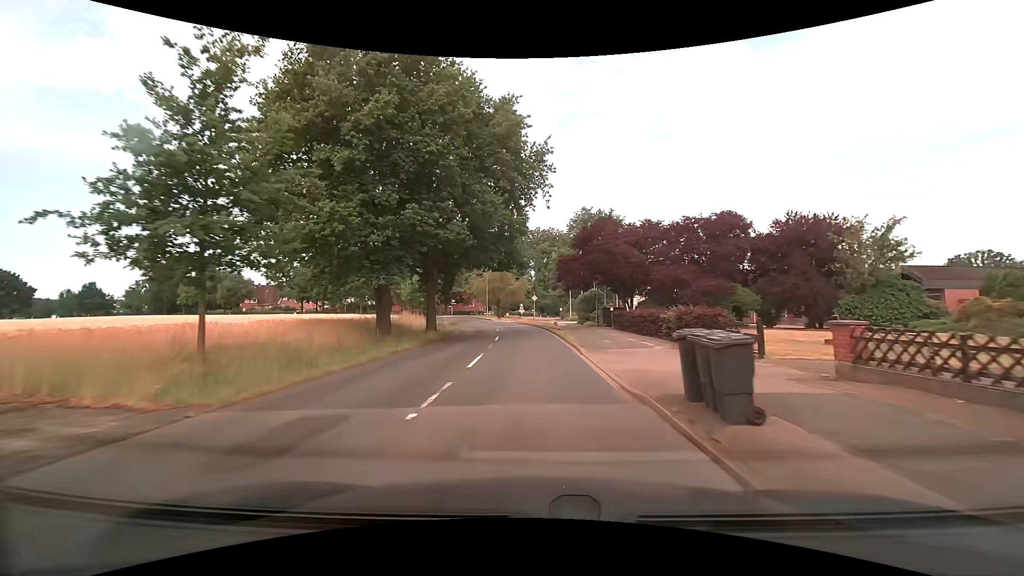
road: secondary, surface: asphalt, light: Day
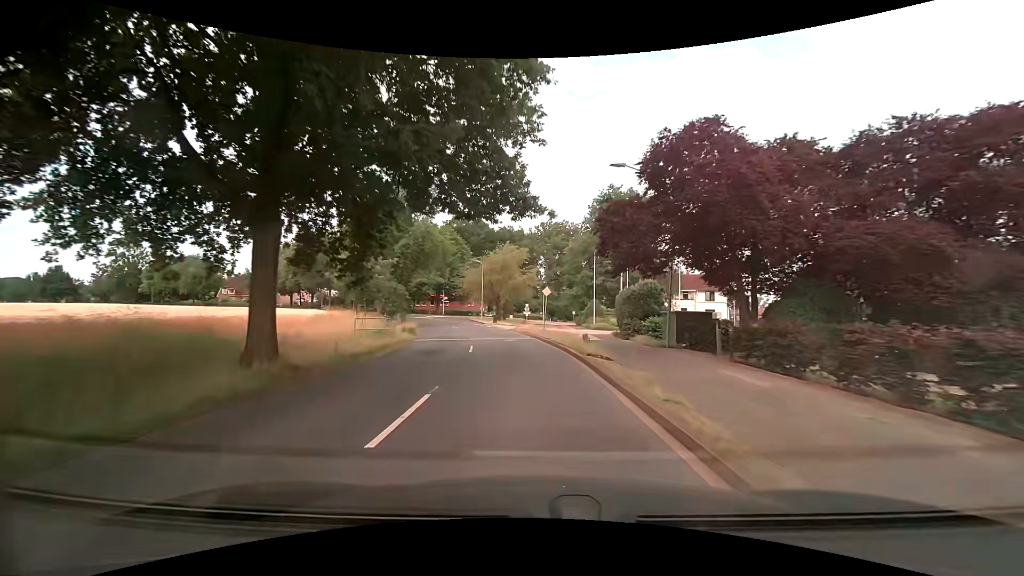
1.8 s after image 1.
(-0.2, +19.8) m; -1°
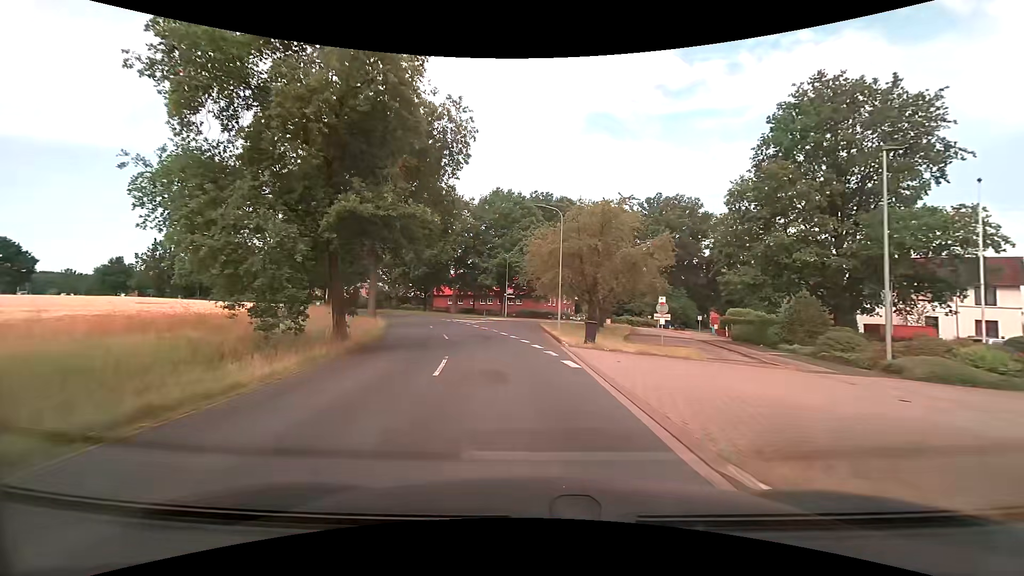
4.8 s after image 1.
(-2.3, +32.2) m; -10°
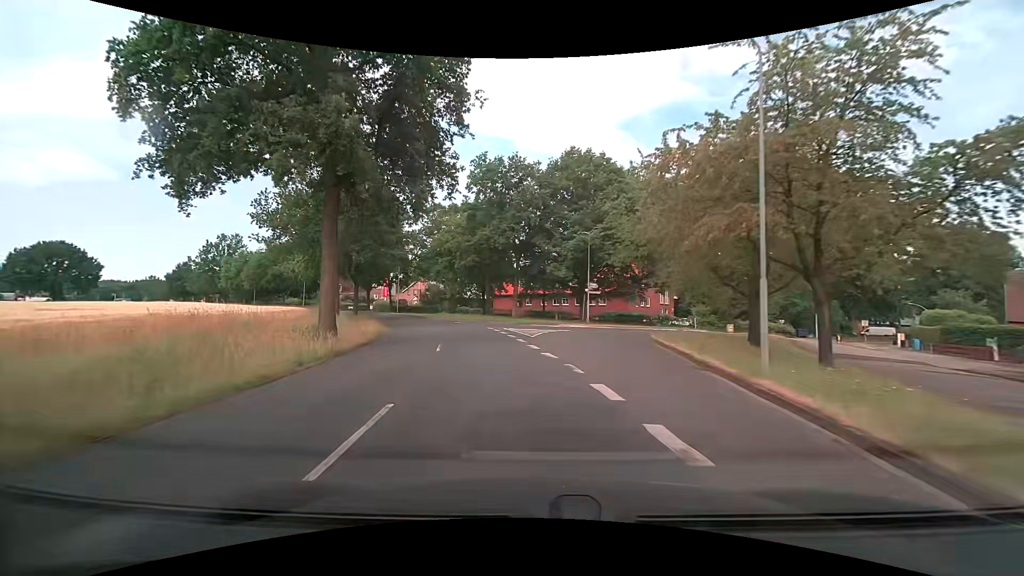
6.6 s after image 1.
(-1.1, +18.9) m; -7°
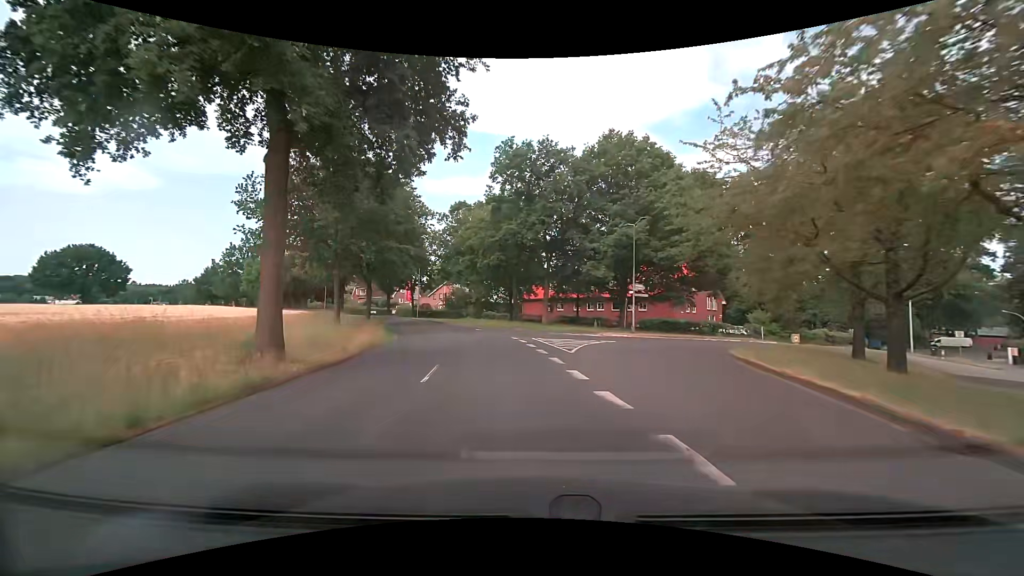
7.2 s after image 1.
(-0.3, +6.2) m; -5°
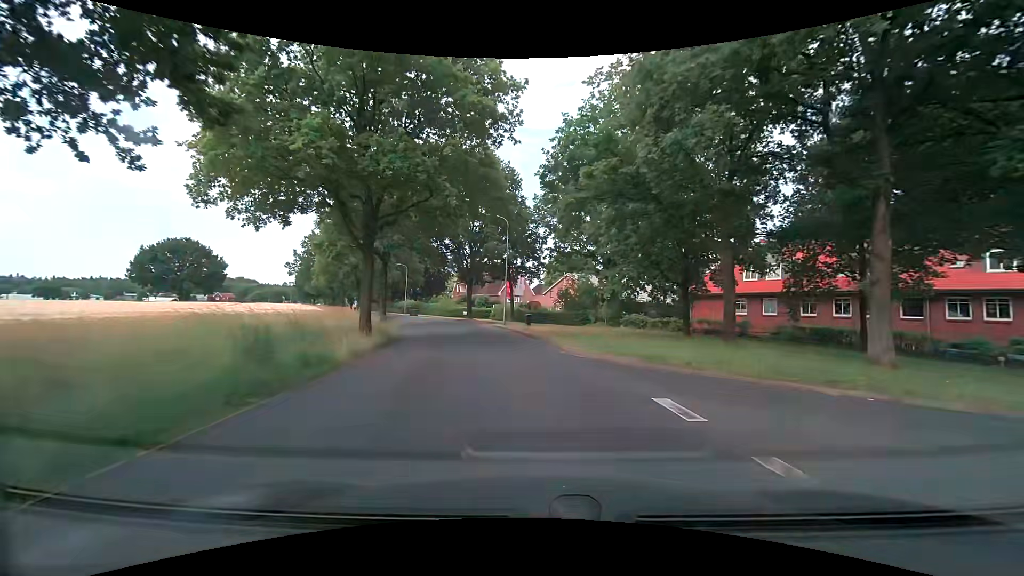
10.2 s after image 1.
(-3.7, +30.3) m; -13°
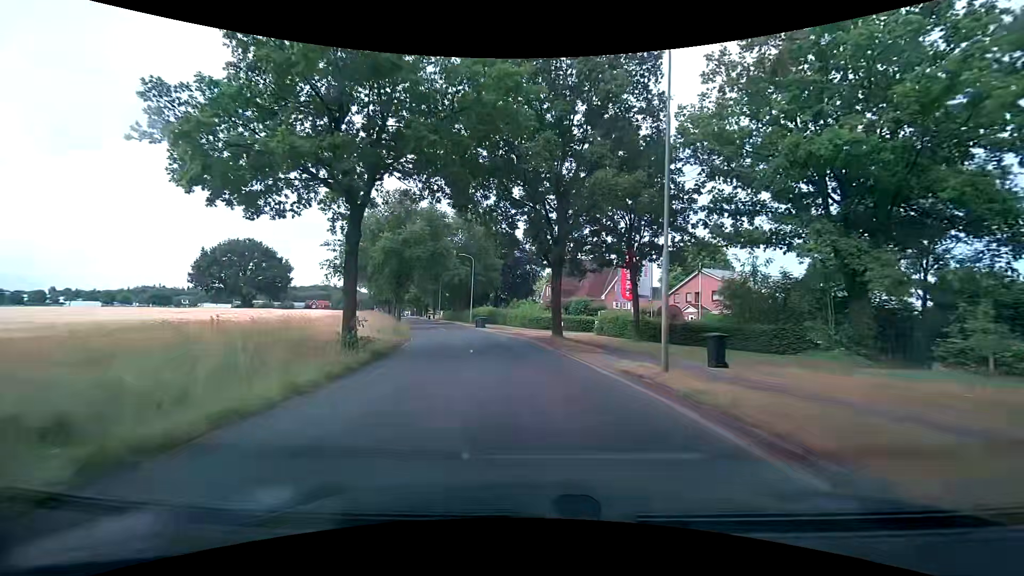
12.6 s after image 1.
(-2.5, +23.8) m; -11°
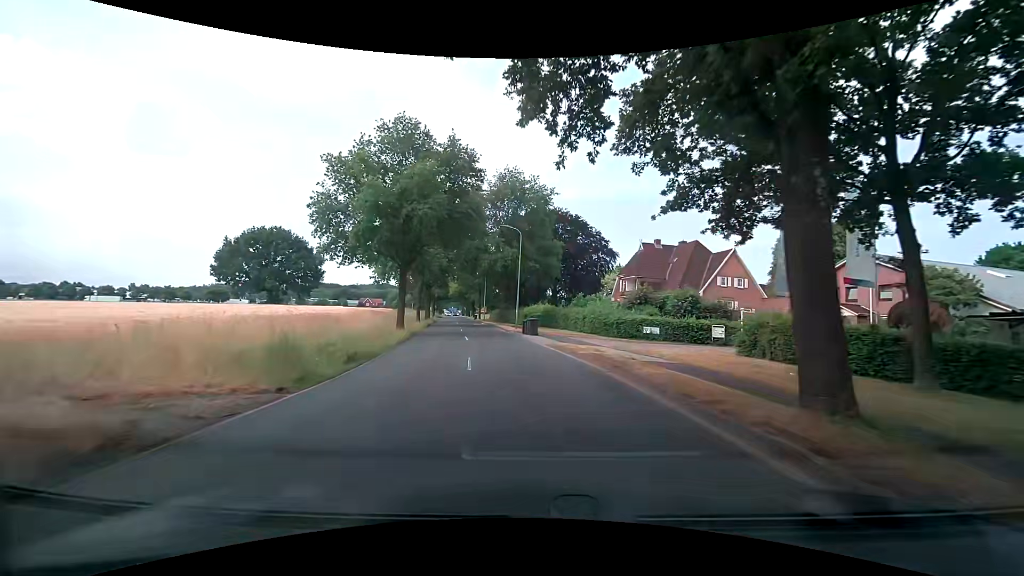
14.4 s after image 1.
(-1.3, +17.9) m; -8°
(0, +10) (-1, +20) (-2, +30) (-4, +40) (-5, +50) (-7, +60) (-8, +69) (-10, +79) (-12, +89) (-14, +99) m
